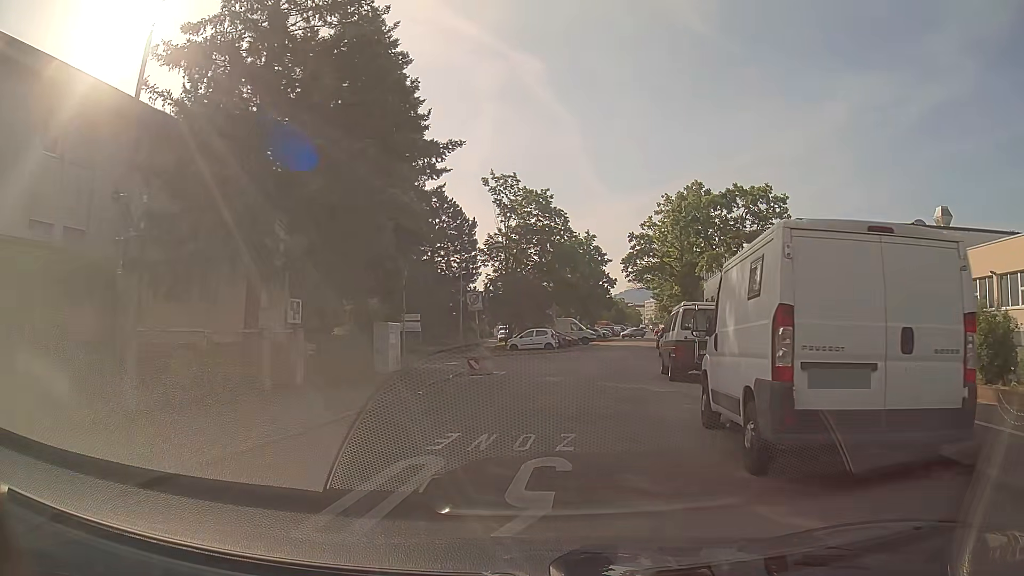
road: residential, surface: asphalt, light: Day
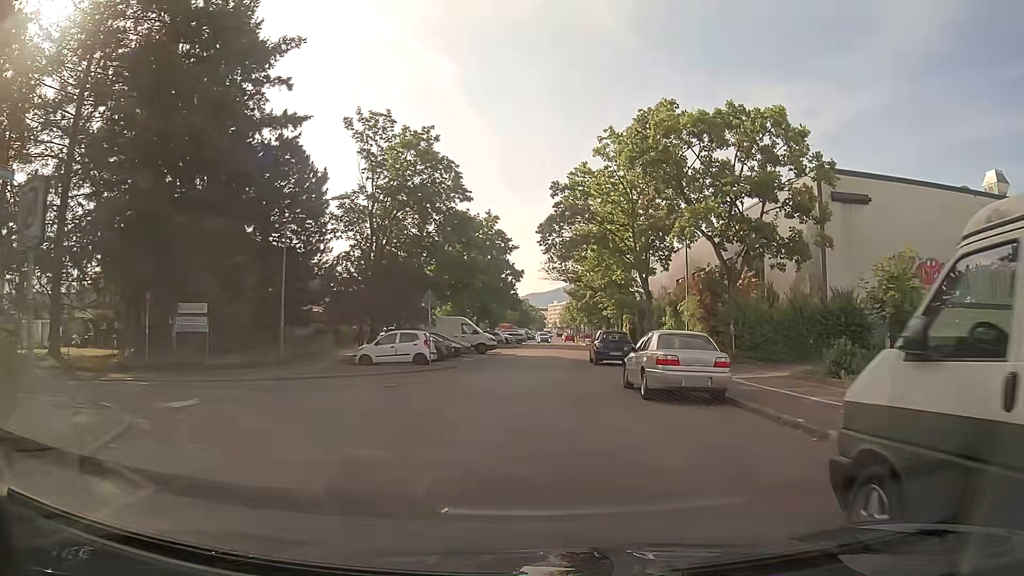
(+1.4, +17.4) m; +8°
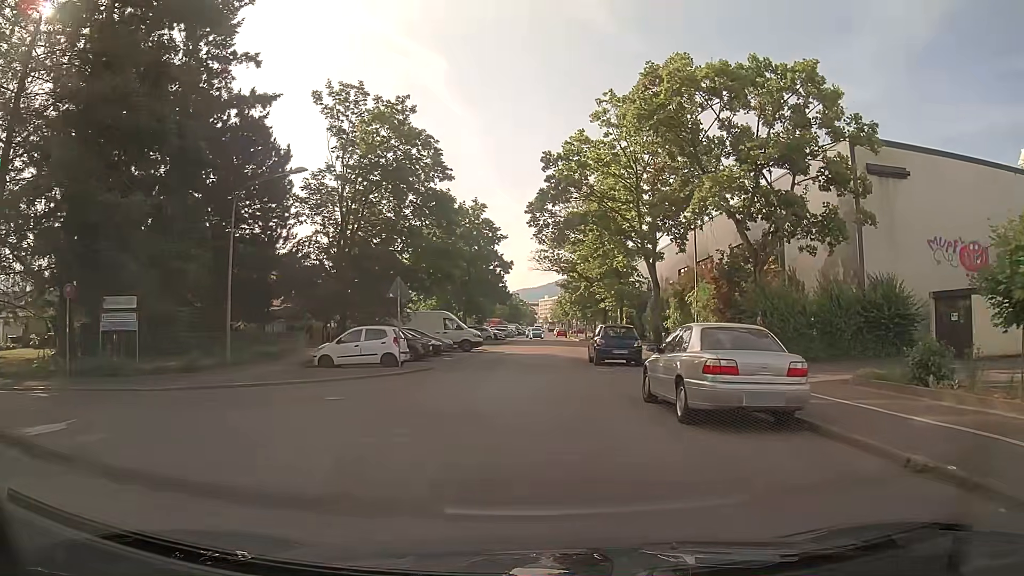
(0.0, +4.4) m; 0°
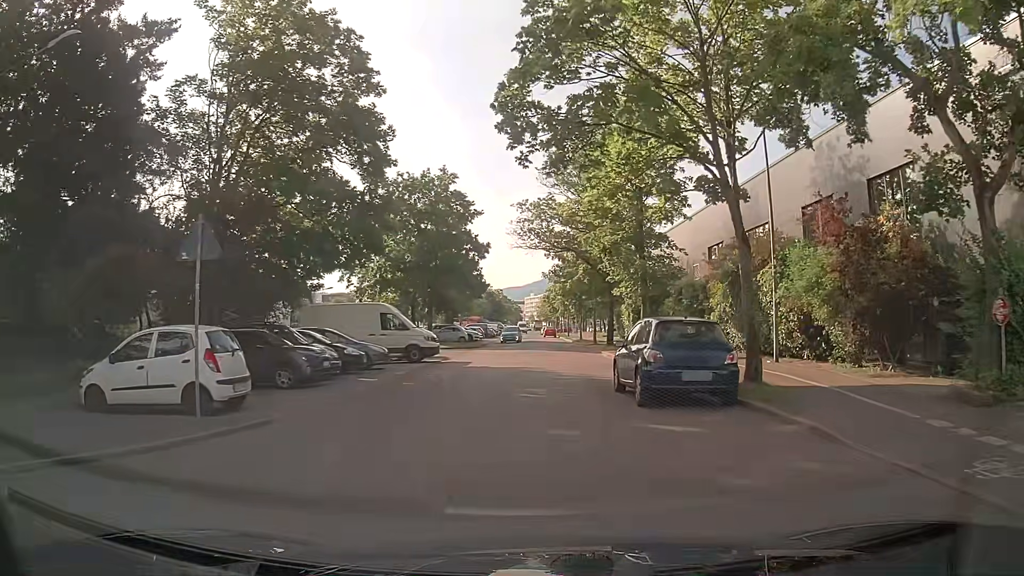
(+0.5, +13.4) m; +2°
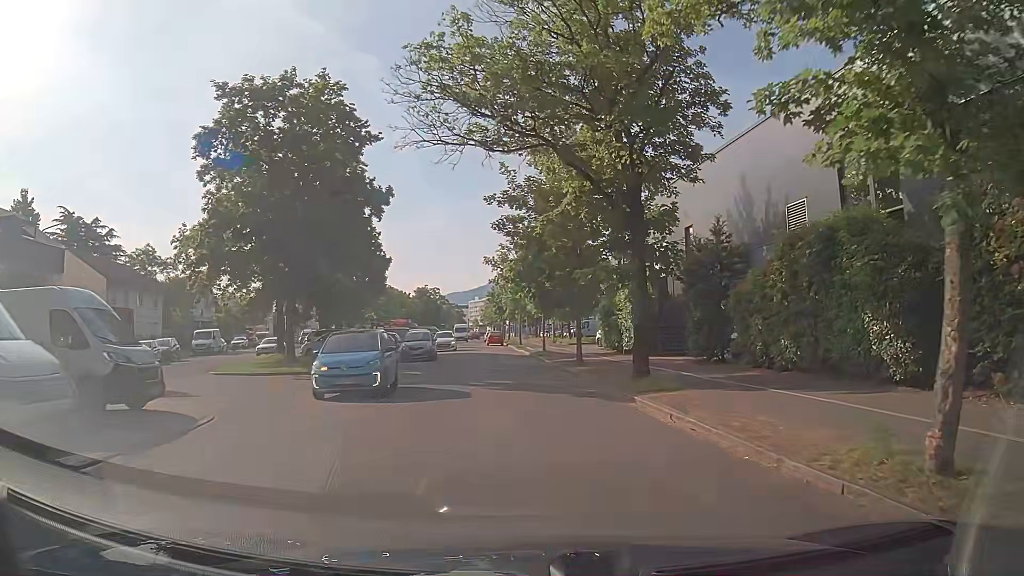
(+0.4, +22.3) m; +3°
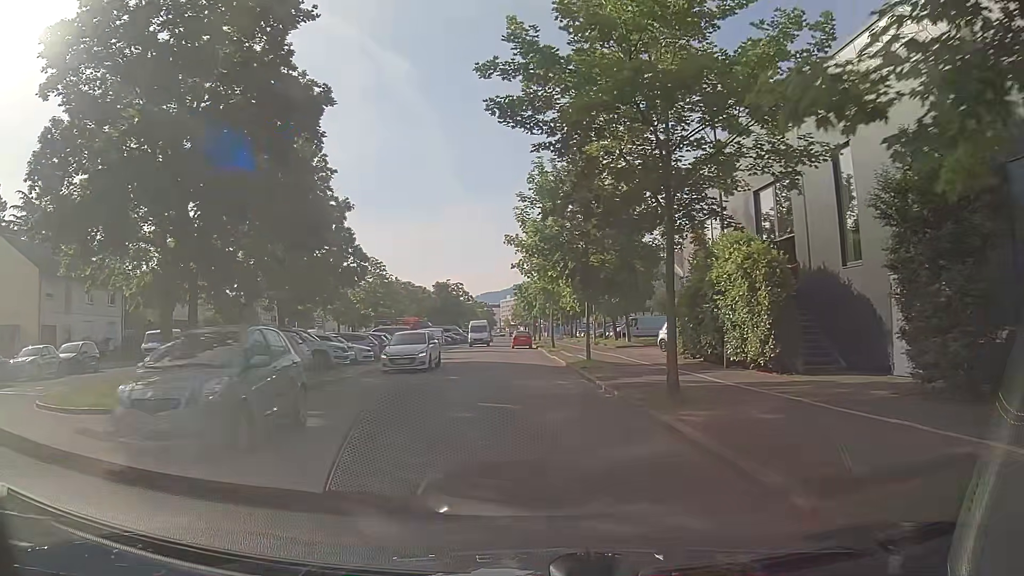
(+0.1, +13.3) m; -2°
(0, +10) (0, +20) (0, +30) (-1, +40) (-2, +50) (-3, +60) (-3, +70) (-3, +80) (-3, +90) (-1, +100) m
